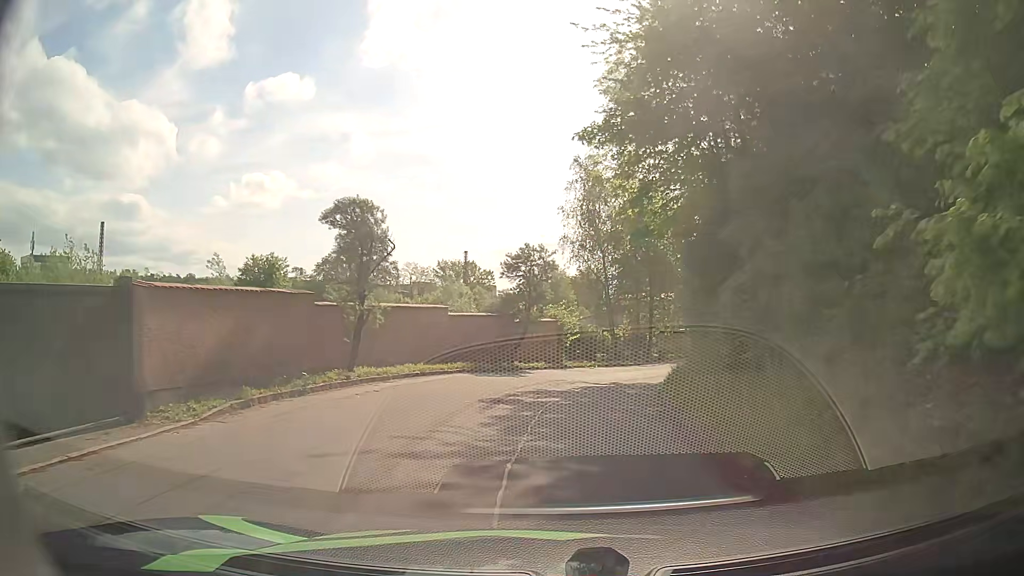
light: Day
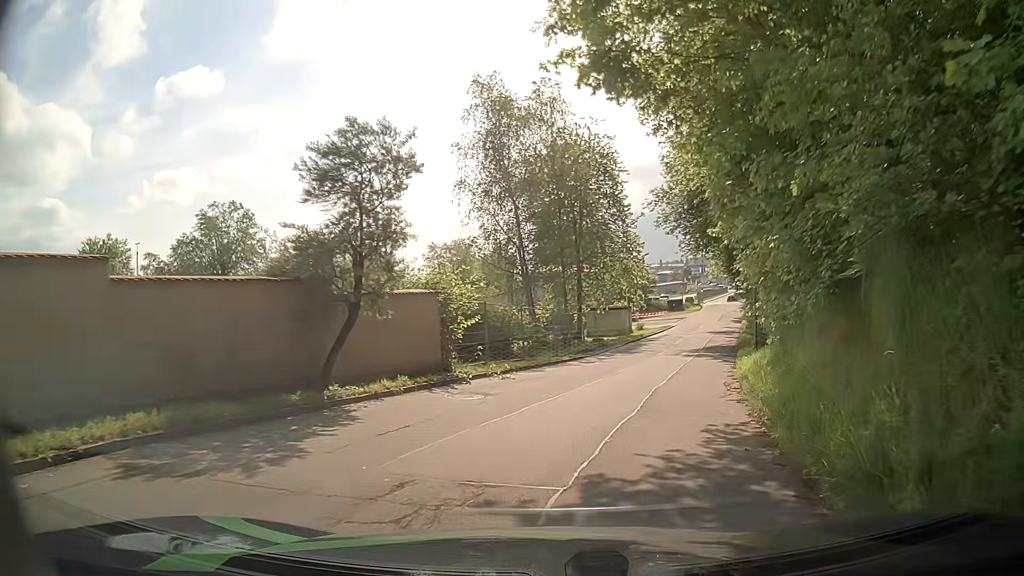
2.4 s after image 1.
(+0.8, +14.9) m; +8°
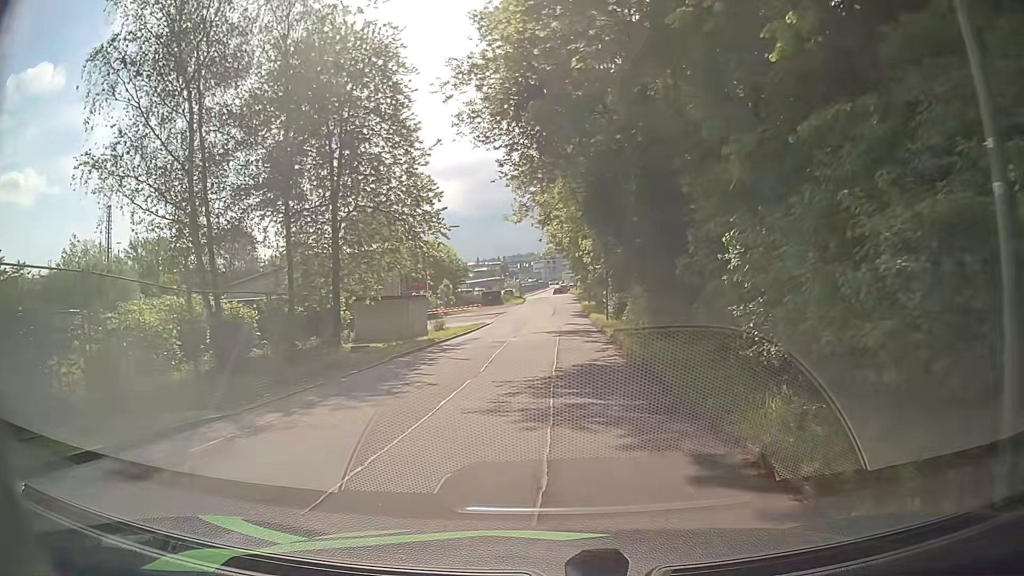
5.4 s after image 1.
(+3.2, +19.9) m; +16°
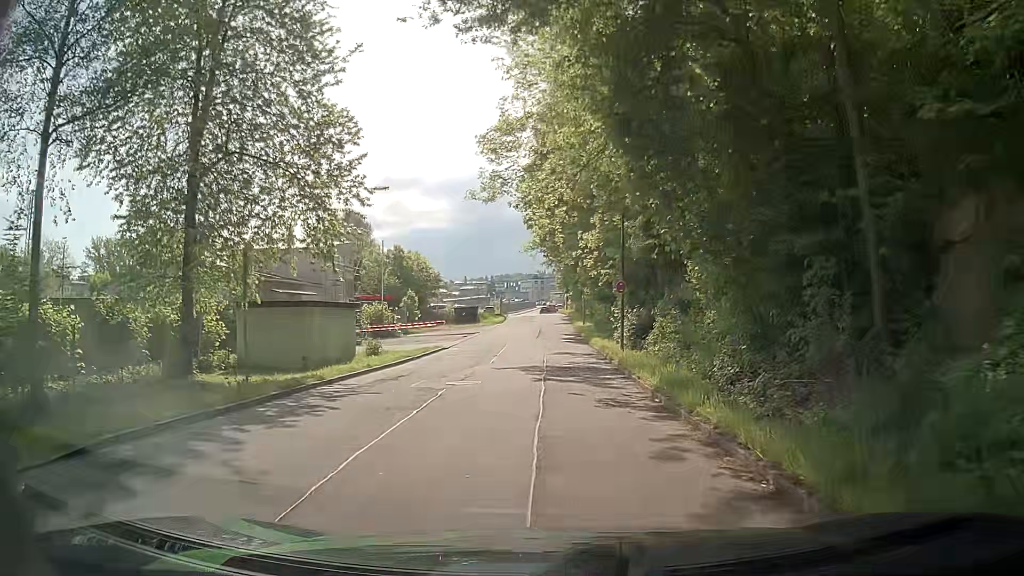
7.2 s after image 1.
(+0.1, +13.1) m; 0°
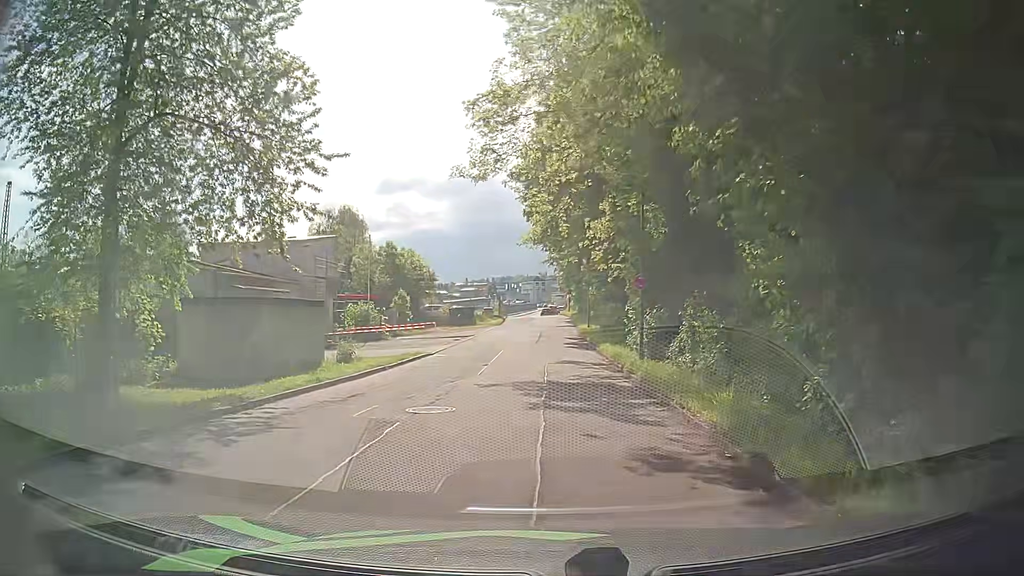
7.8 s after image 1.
(0.0, +4.4) m; +1°
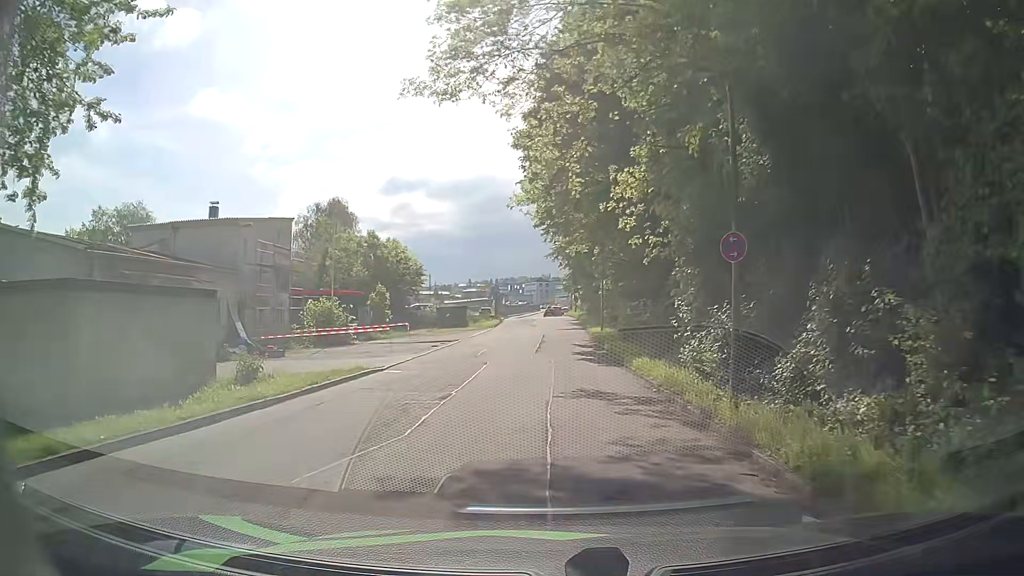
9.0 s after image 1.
(-0.1, +8.9) m; 0°
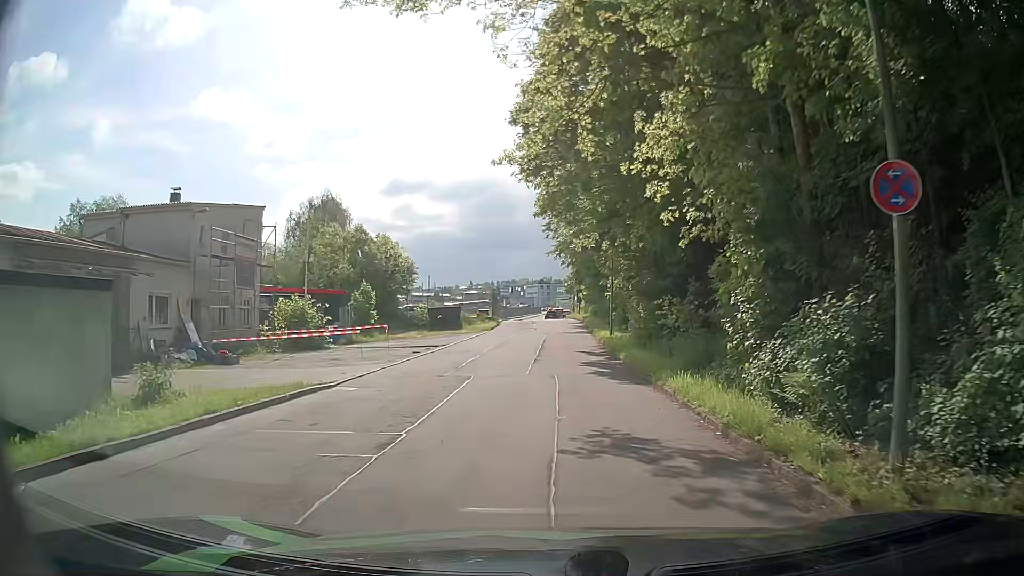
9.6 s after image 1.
(0.0, +4.7) m; 0°
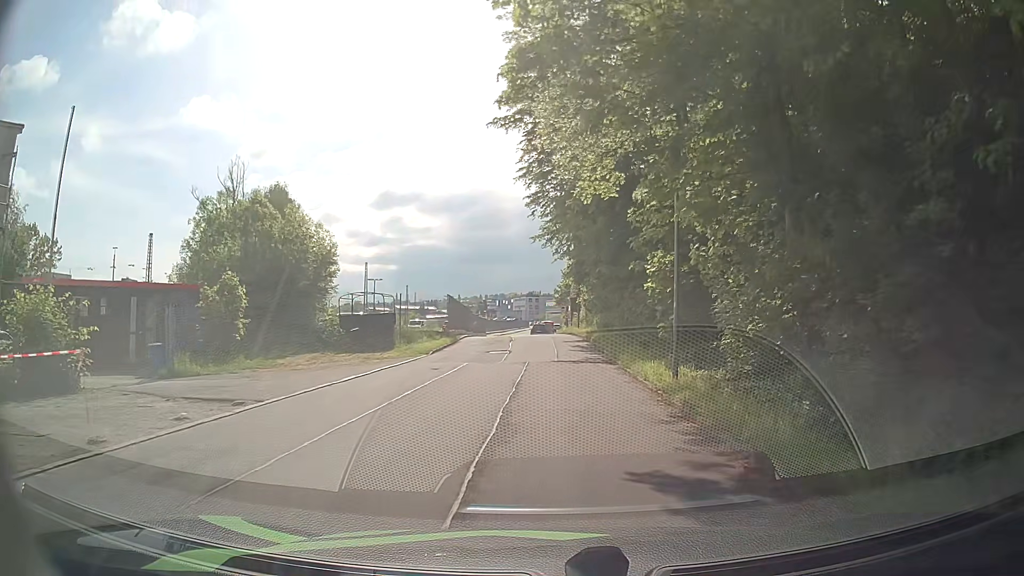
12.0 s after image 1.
(0.0, +19.0) m; 0°
(0, +10) (0, +20) (0, +30) (-1, +40) (-2, +50) (-3, +60) (-3, +70) (-3, +80) (-3, +90) (-2, +100) m
